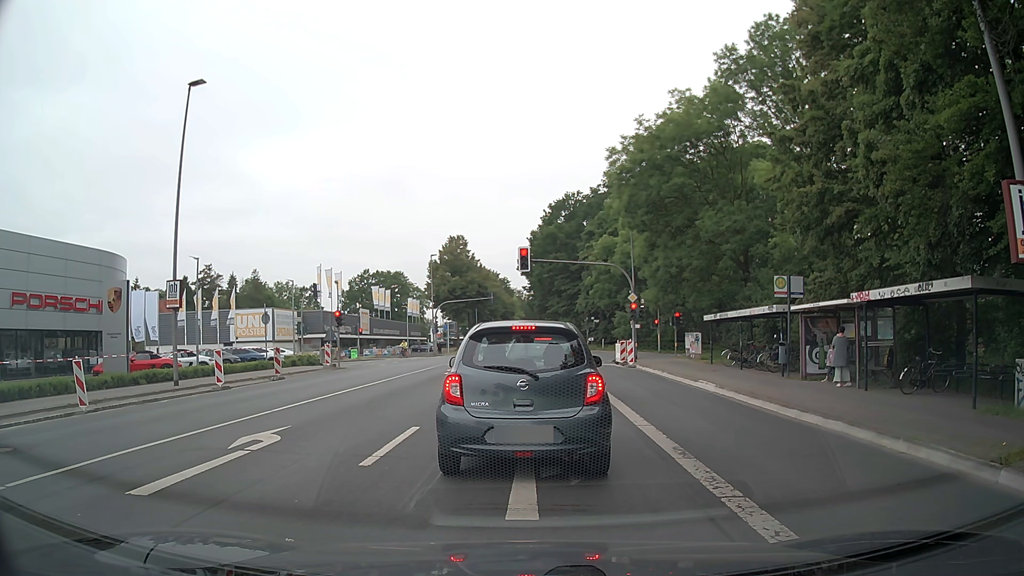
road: secondary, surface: asphalt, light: Day
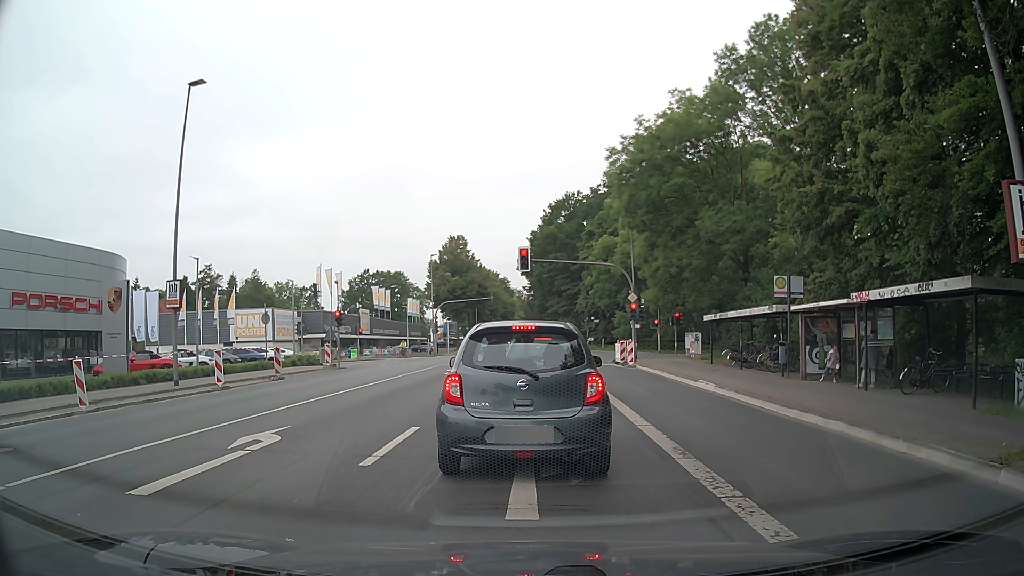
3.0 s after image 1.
(0.0, 0.0) m; 0°
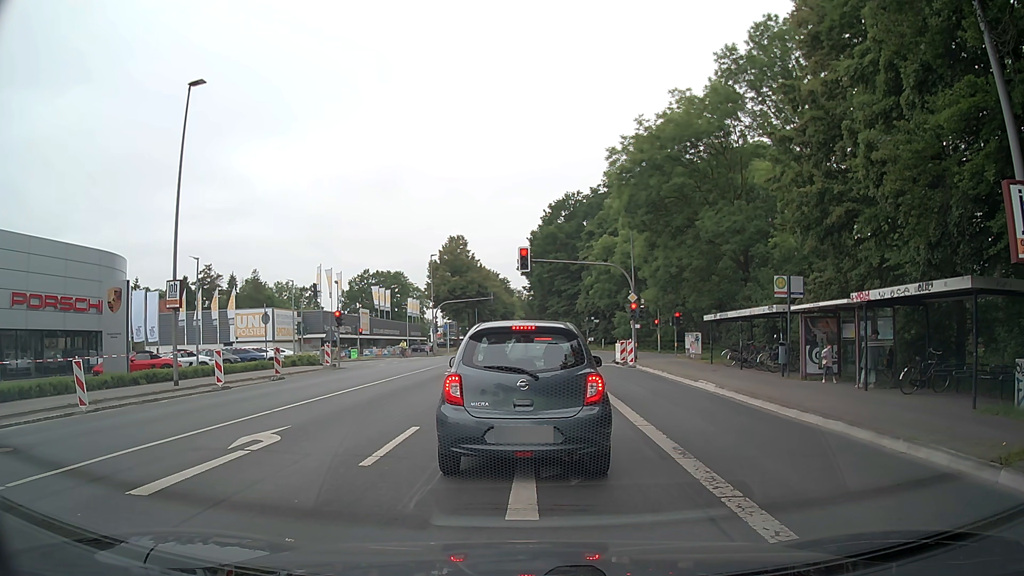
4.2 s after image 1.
(0.0, 0.0) m; 0°
(0, +10) (0, +20) (0, +30) (+1, +40) (+1, +50) (+2, +60) (+2, +70) (+2, +80) (+2, +90) (+2, +100) m
